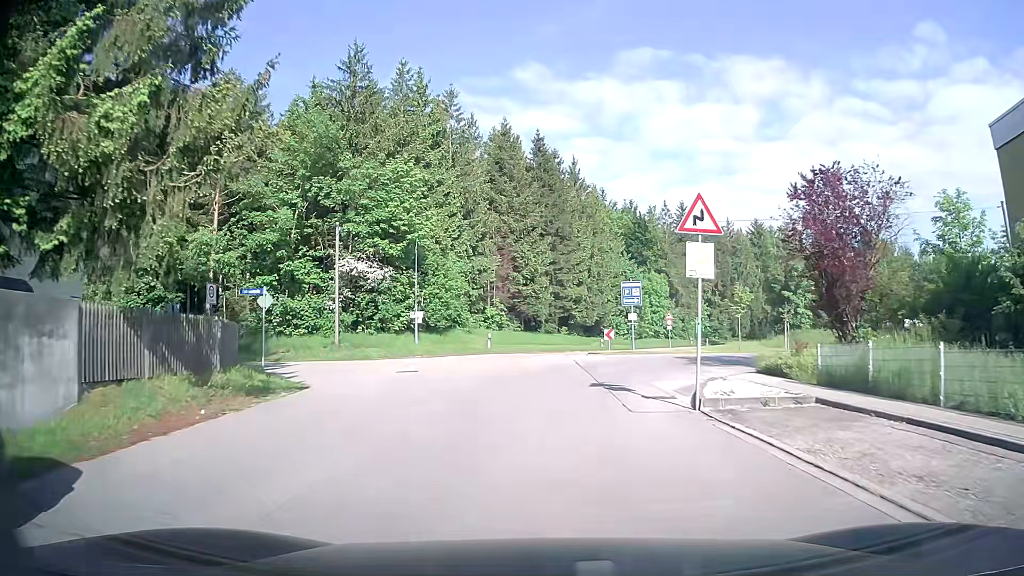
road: unclassified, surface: asphalt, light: Day
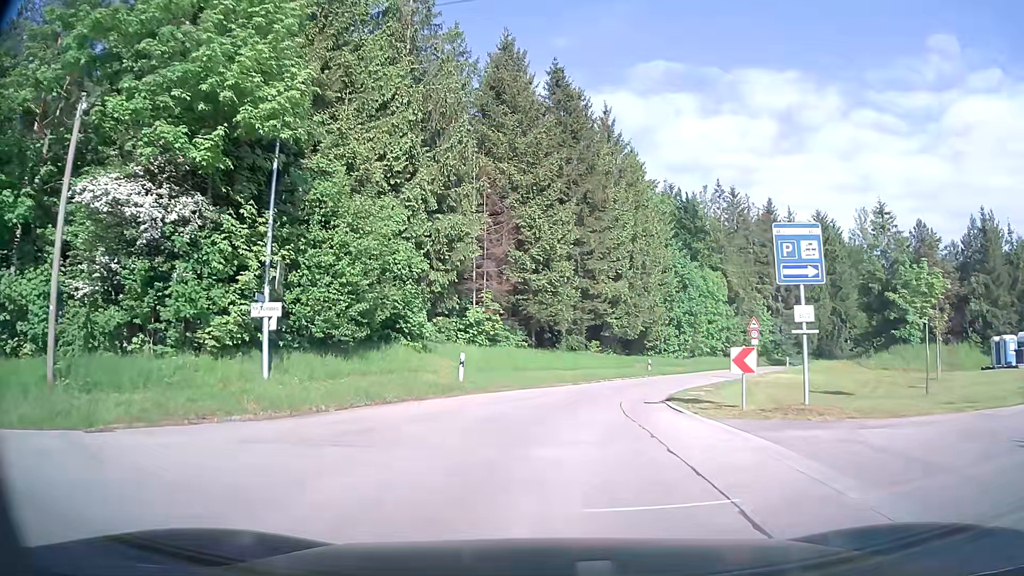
(-0.2, +21.5) m; -2°
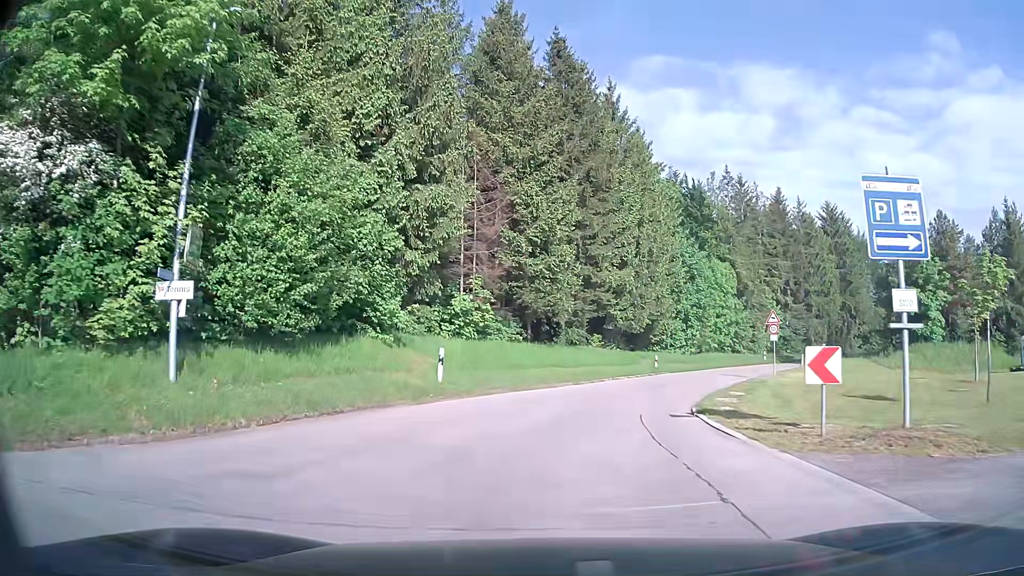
(0.0, +4.1) m; +1°
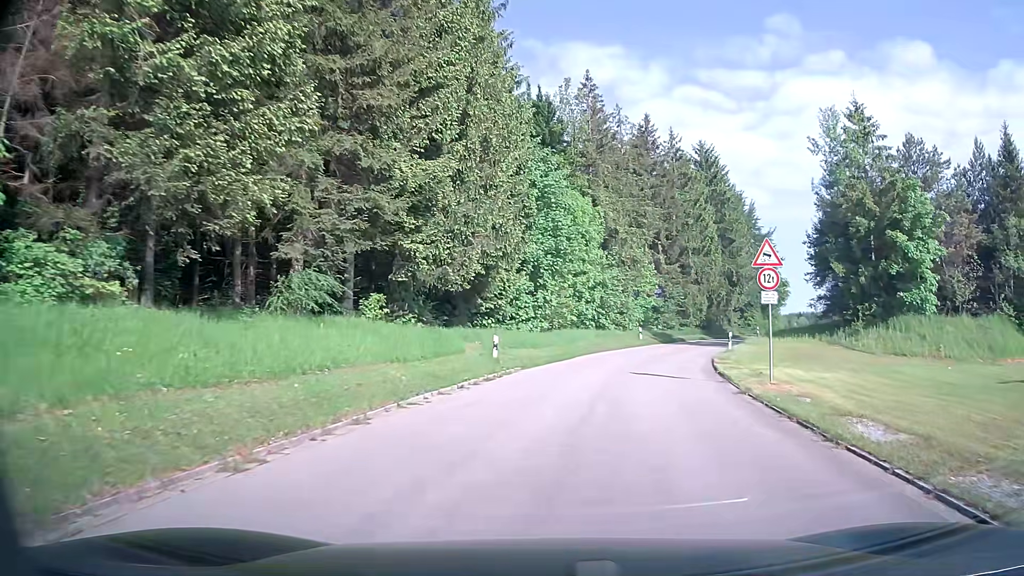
(+2.0, +21.3) m; +16°
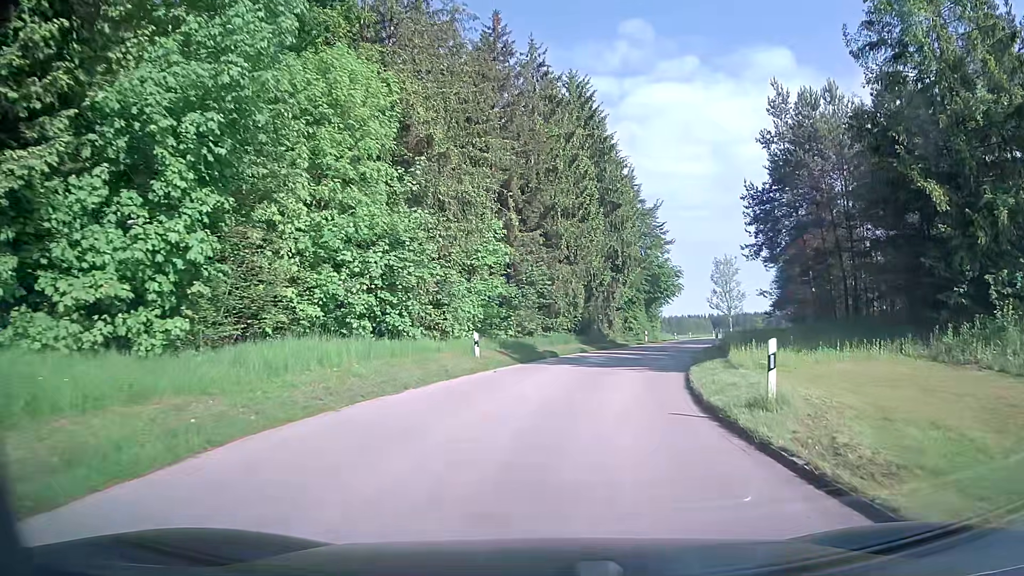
(+3.0, +23.2) m; +13°
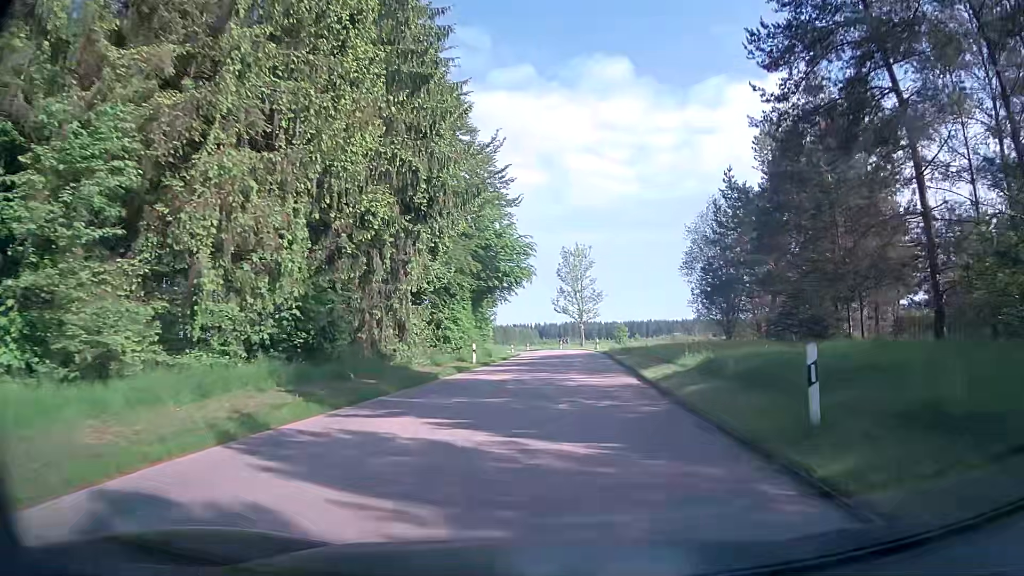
(+3.2, +26.5) m; +15°
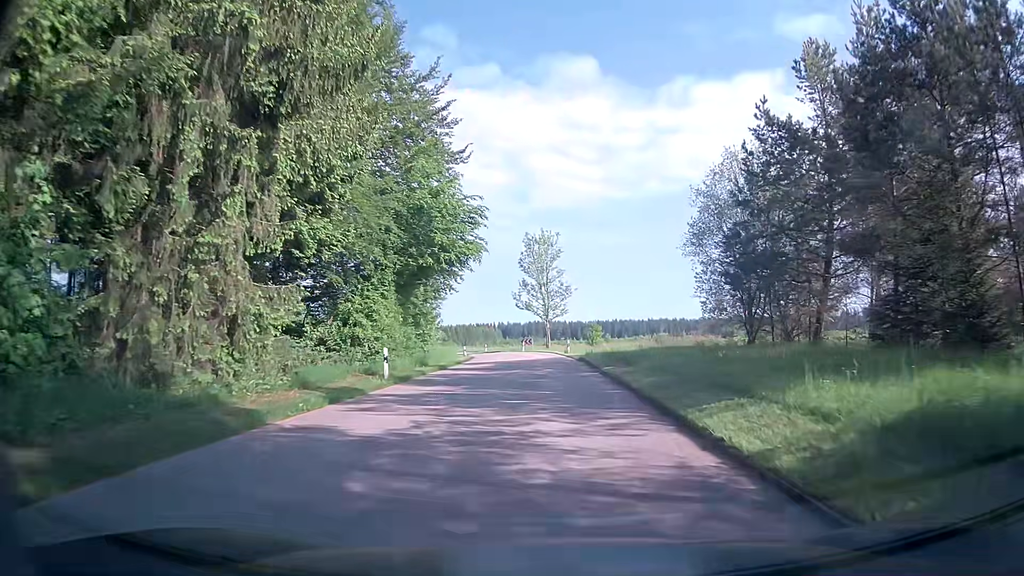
(+0.4, +11.6) m; +3°
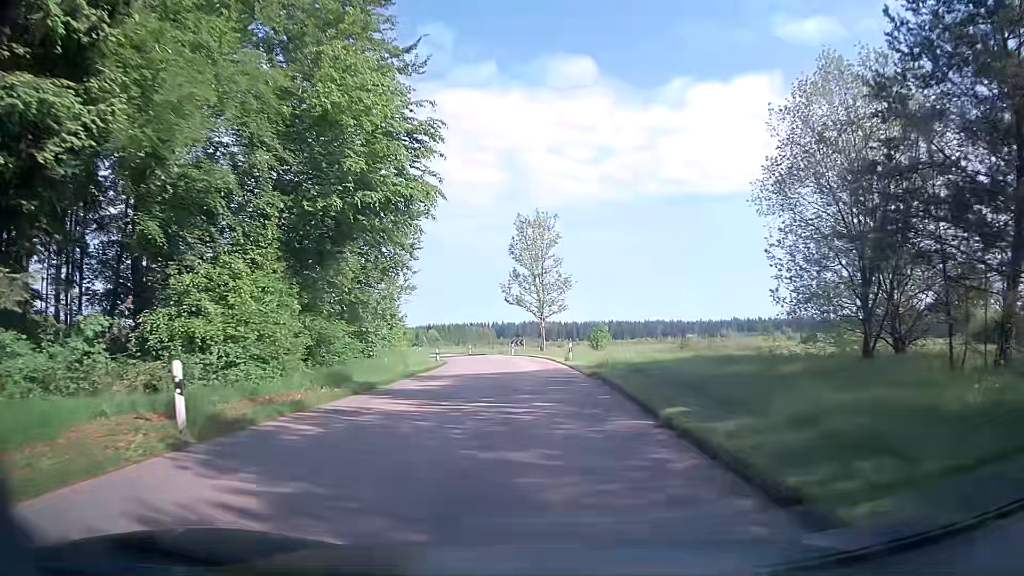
(+0.1, +12.3) m; 0°
(0, +10) (0, +20) (-1, +30) (-1, +40) (-3, +50) (-5, +60) (-8, +69) (-12, +78) (-18, +86) (-25, +93) m
